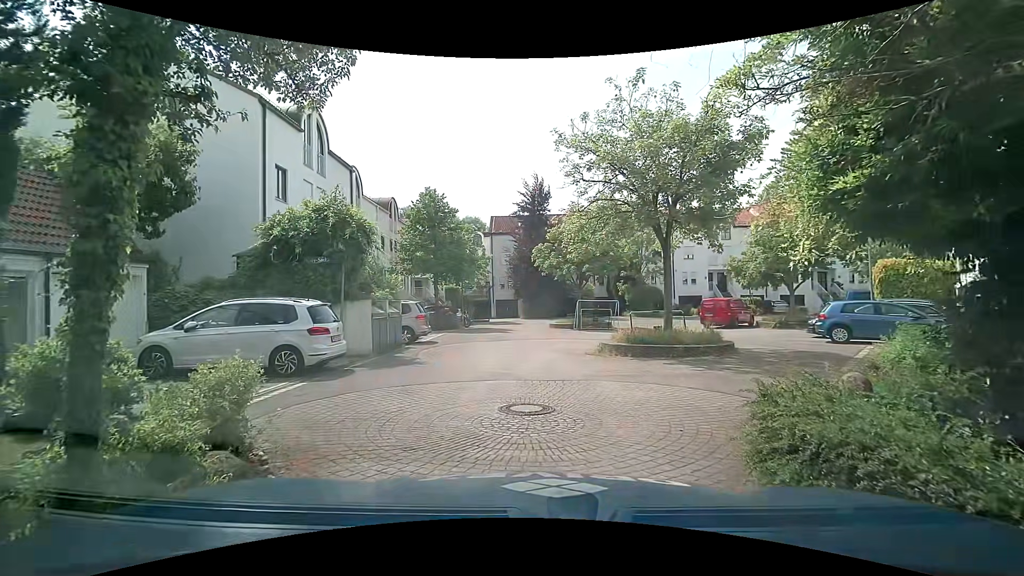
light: Day
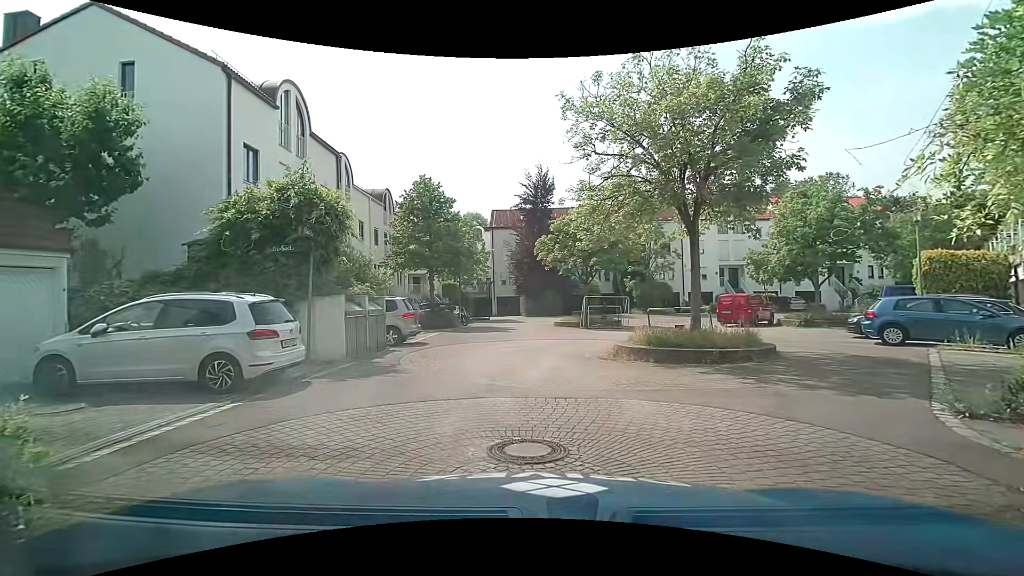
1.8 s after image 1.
(0.0, +2.2) m; 0°
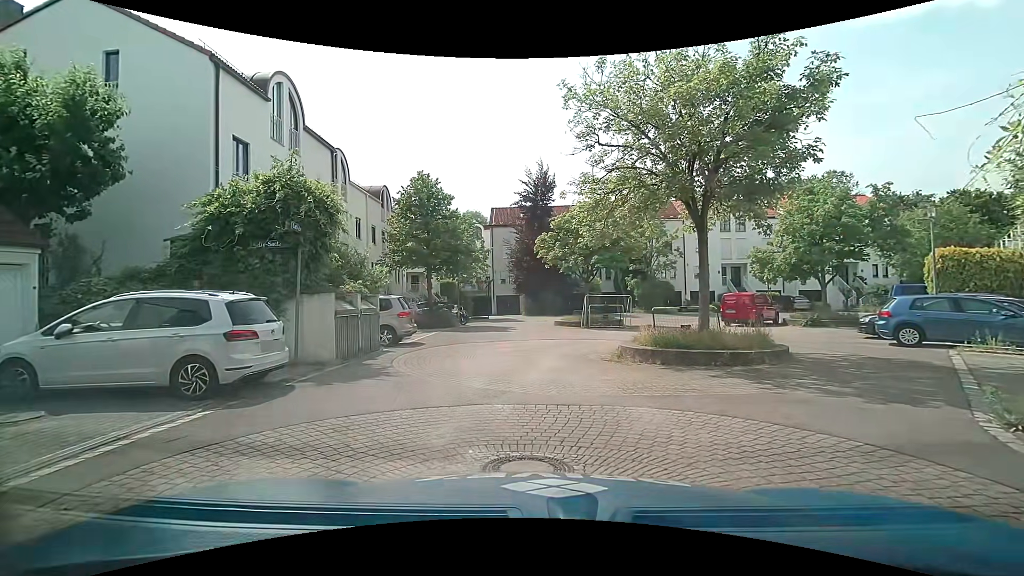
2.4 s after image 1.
(0.0, +0.6) m; 0°
